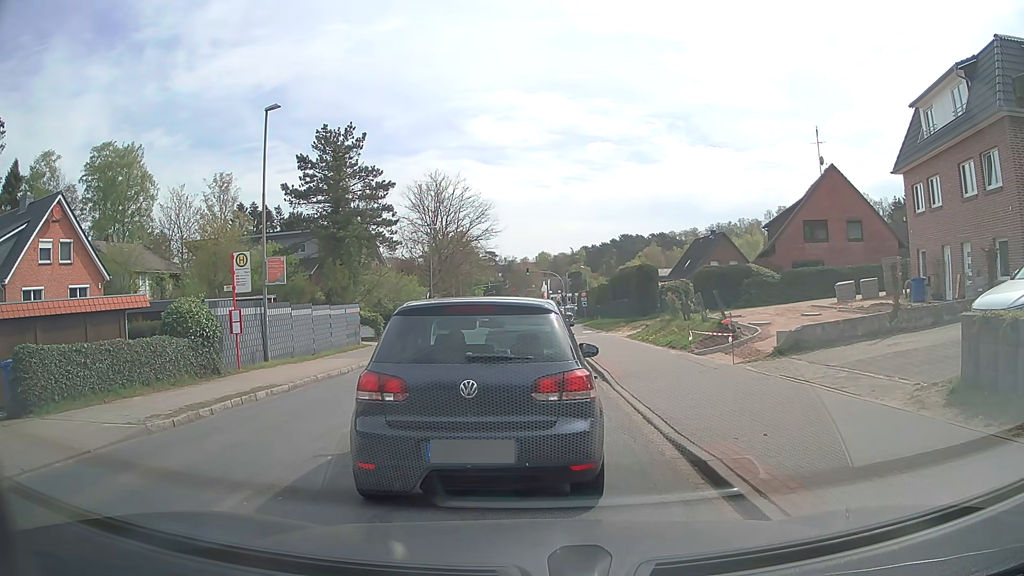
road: tertiary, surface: asphalt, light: Day
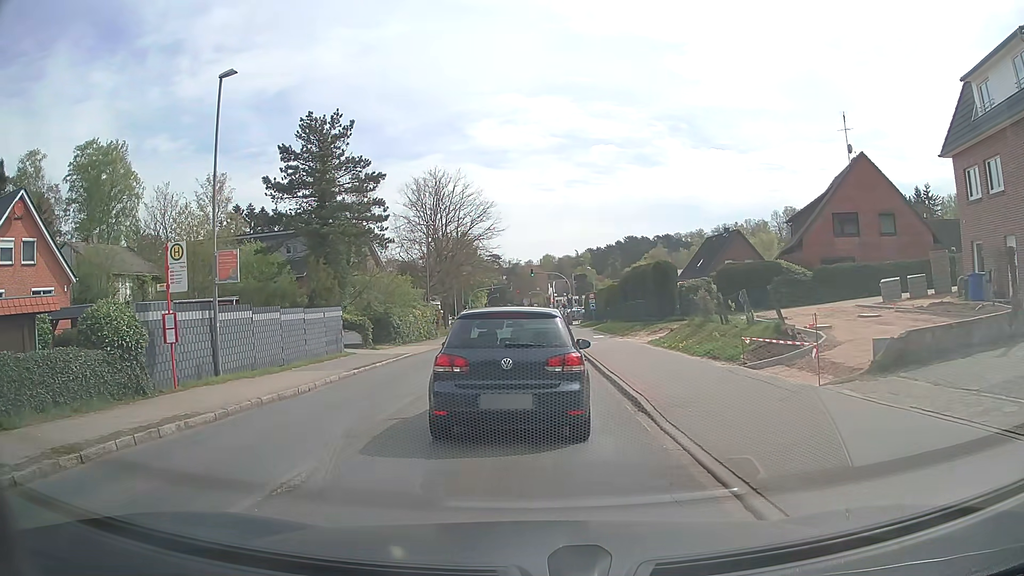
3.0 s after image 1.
(-0.1, +4.4) m; -3°
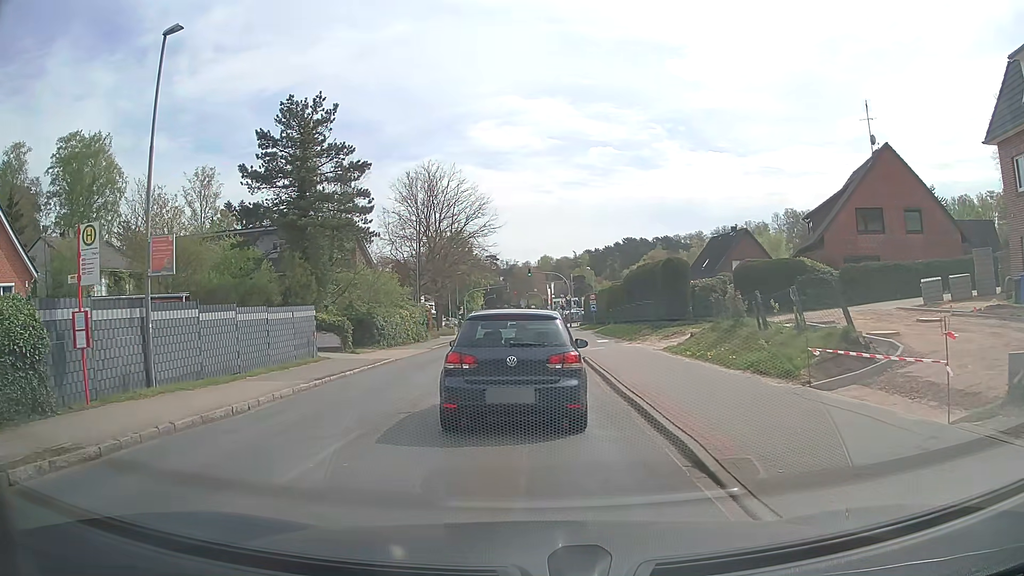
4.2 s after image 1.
(+0.1, +3.7) m; +2°
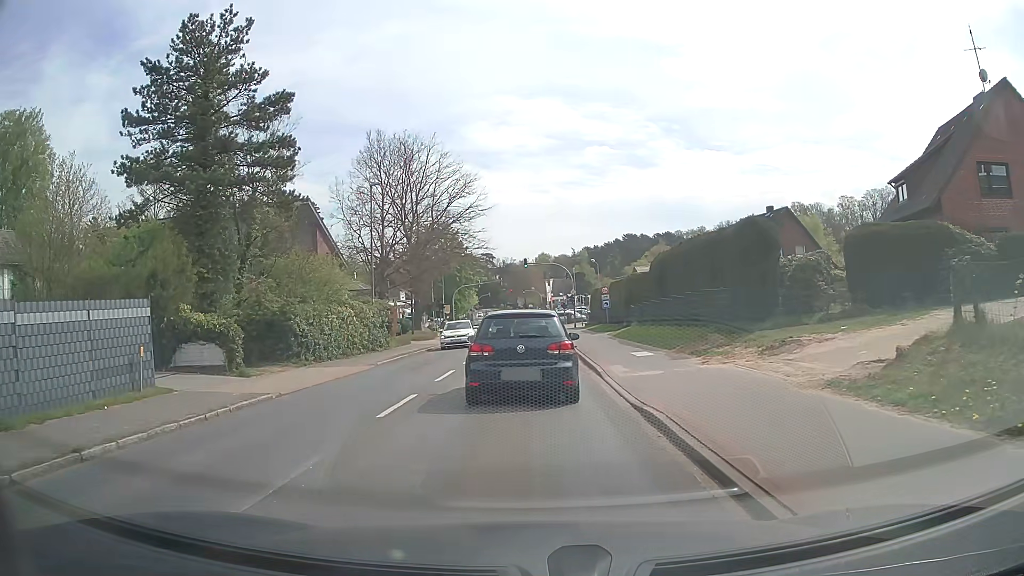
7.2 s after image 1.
(+0.2, +12.8) m; 0°
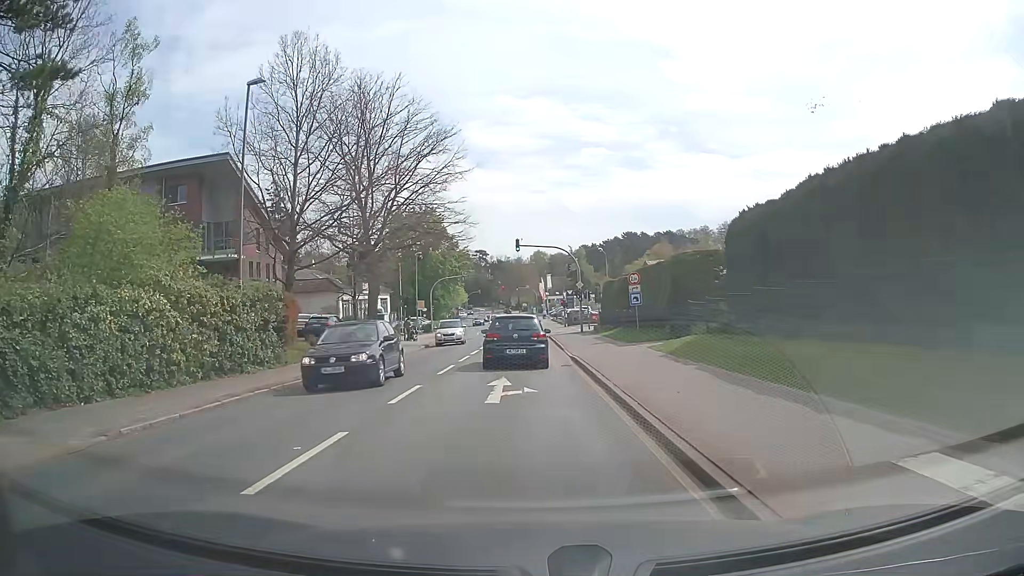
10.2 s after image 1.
(+0.2, +16.1) m; +1°
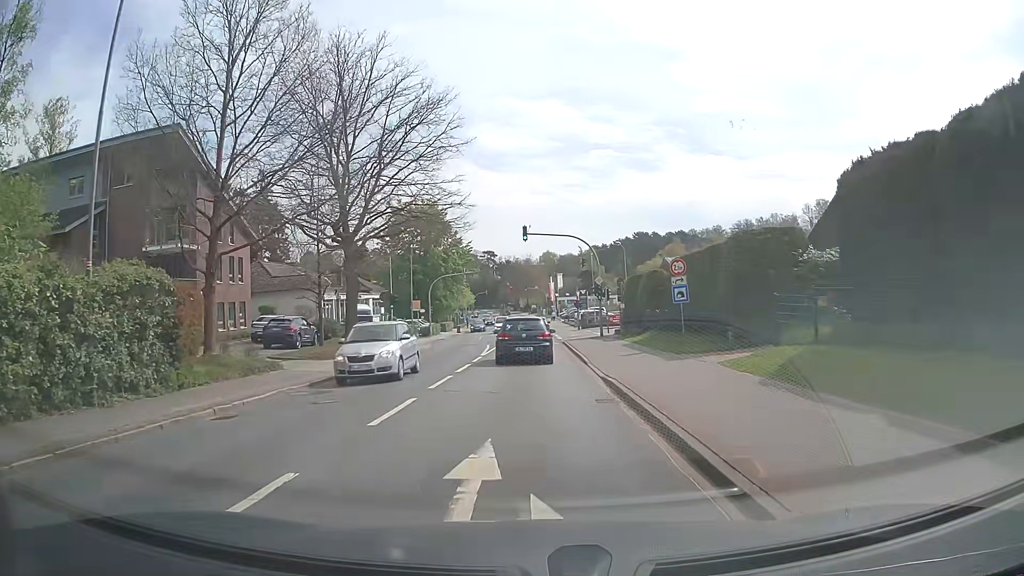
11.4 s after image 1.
(0.0, +8.1) m; -1°
